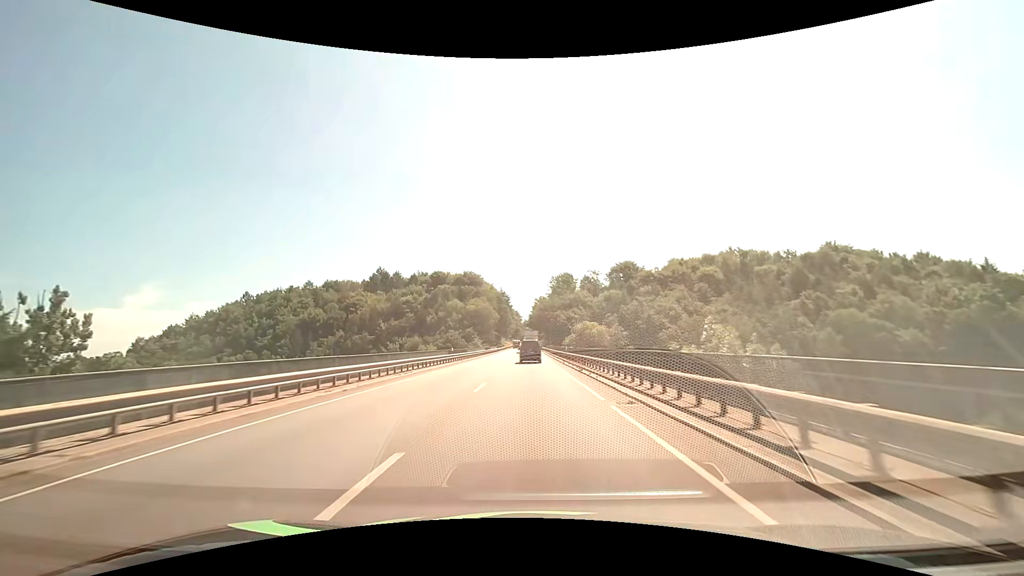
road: primary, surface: asphalt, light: Day
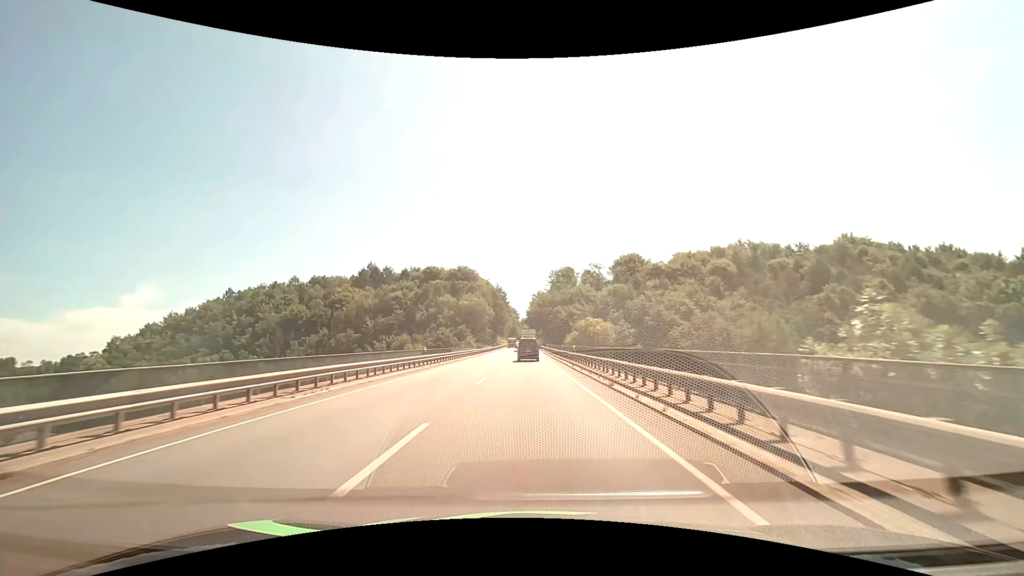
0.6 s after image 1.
(+0.1, +10.5) m; +1°
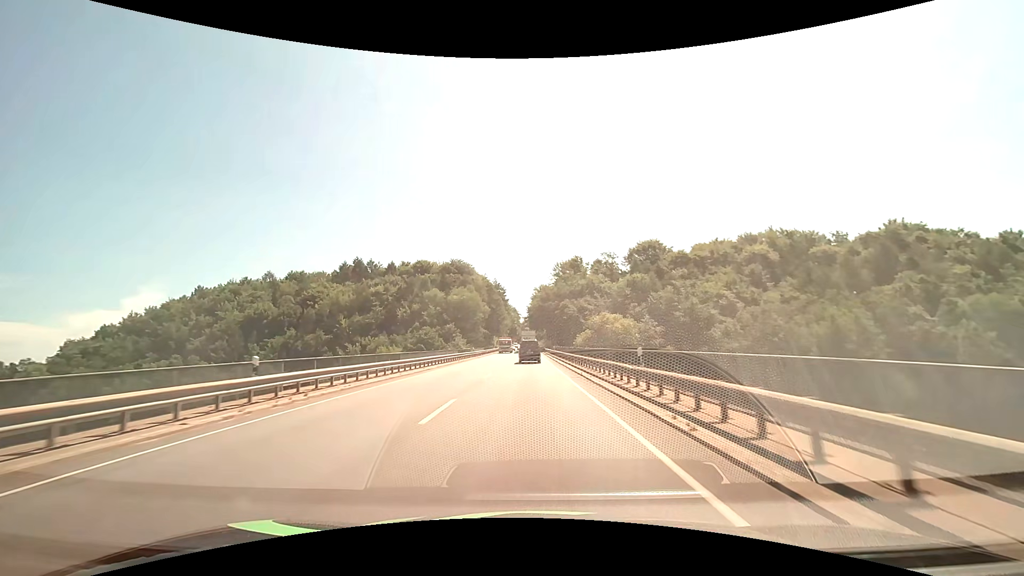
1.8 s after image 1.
(-0.1, +21.0) m; 0°
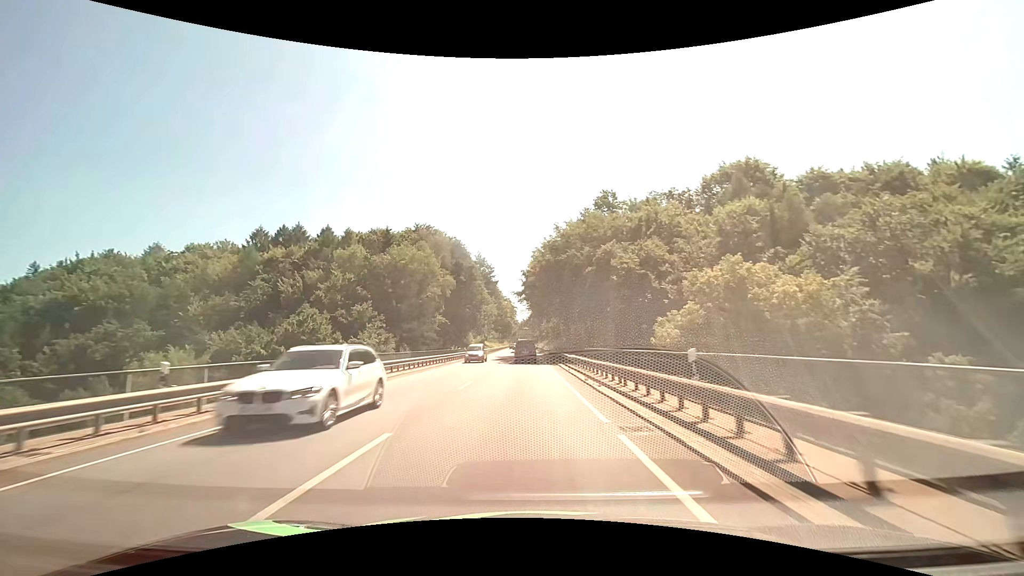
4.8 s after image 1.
(-0.1, +53.8) m; 0°
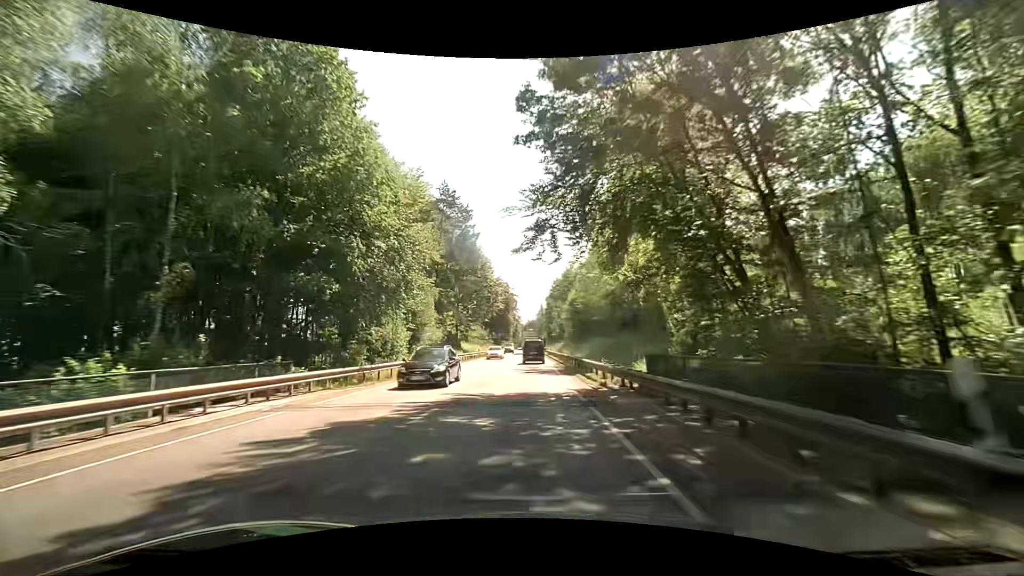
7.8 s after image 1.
(-0.5, +54.8) m; 0°
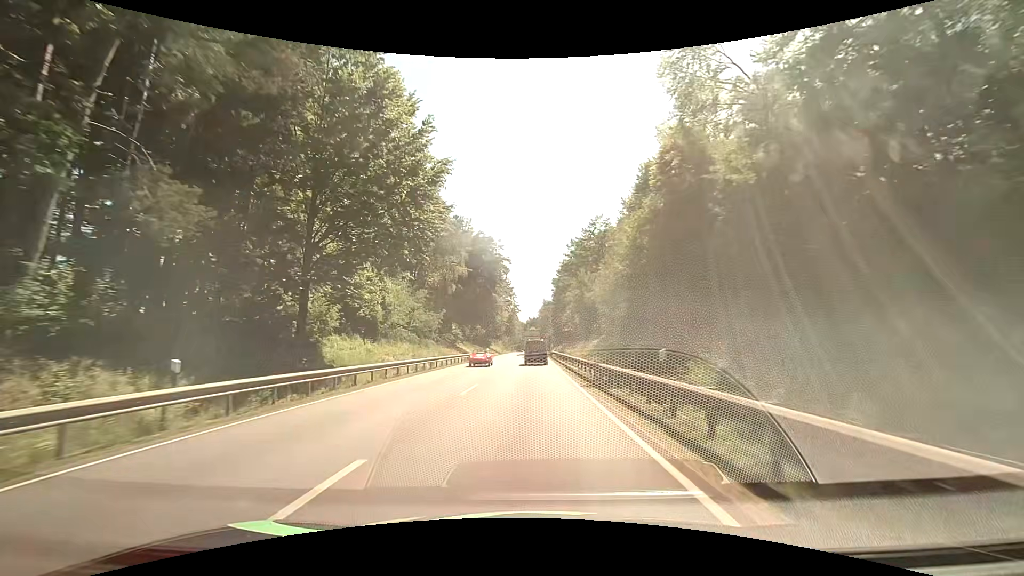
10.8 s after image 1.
(-0.4, +55.1) m; 0°
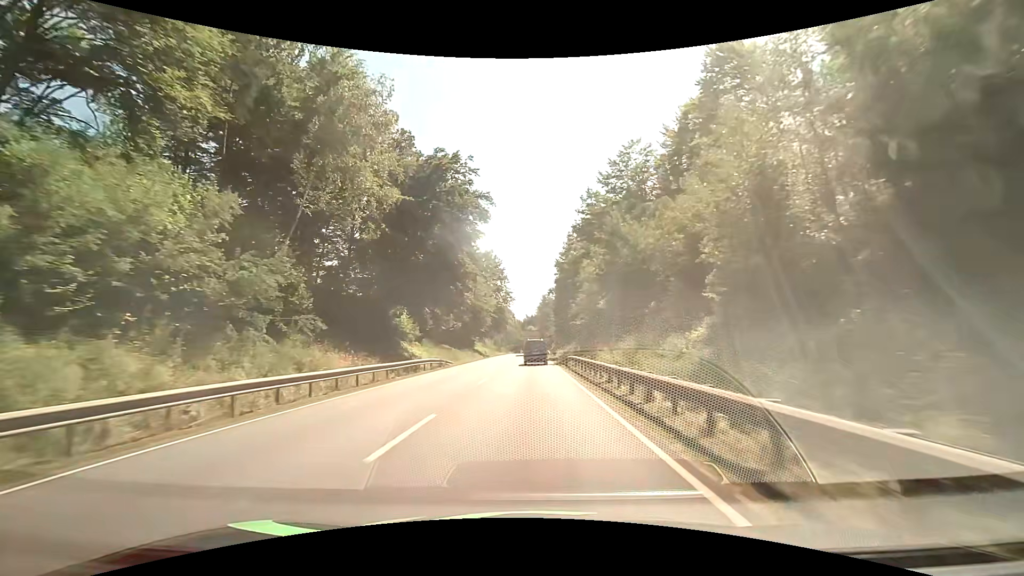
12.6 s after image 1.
(-0.1, +32.1) m; 0°
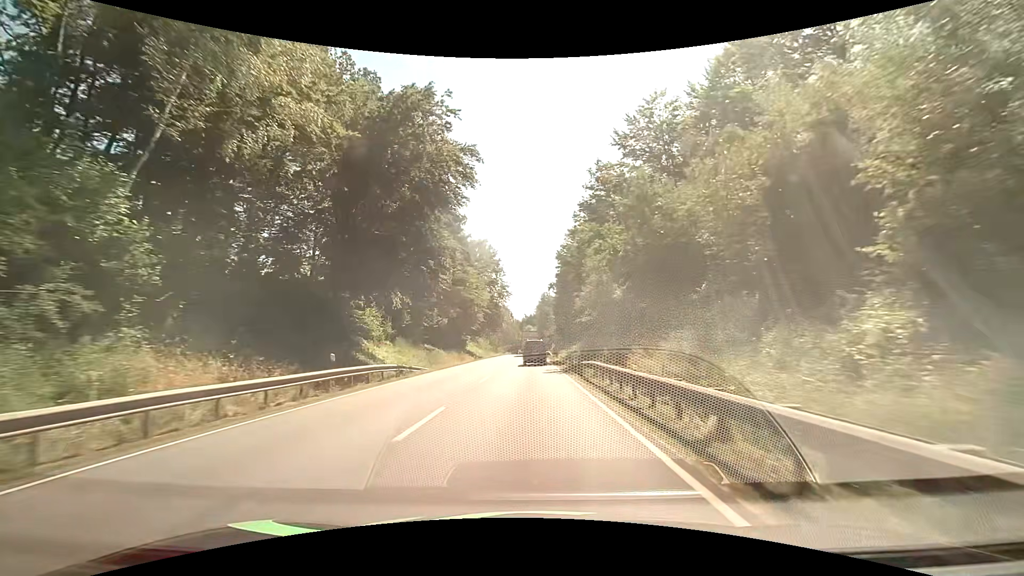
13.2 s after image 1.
(-0.1, +10.6) m; 0°
(0, +10) (0, +20) (0, +30) (0, +40) (0, +50) (0, +60) (0, +70) (0, +80) (0, +90) (0, +100) m
